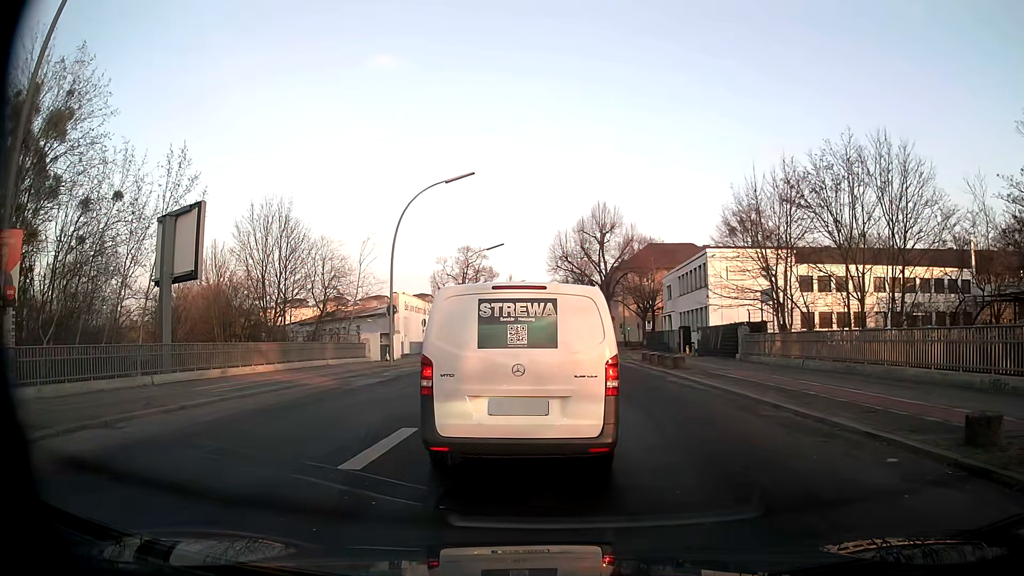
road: tertiary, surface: asphalt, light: Day
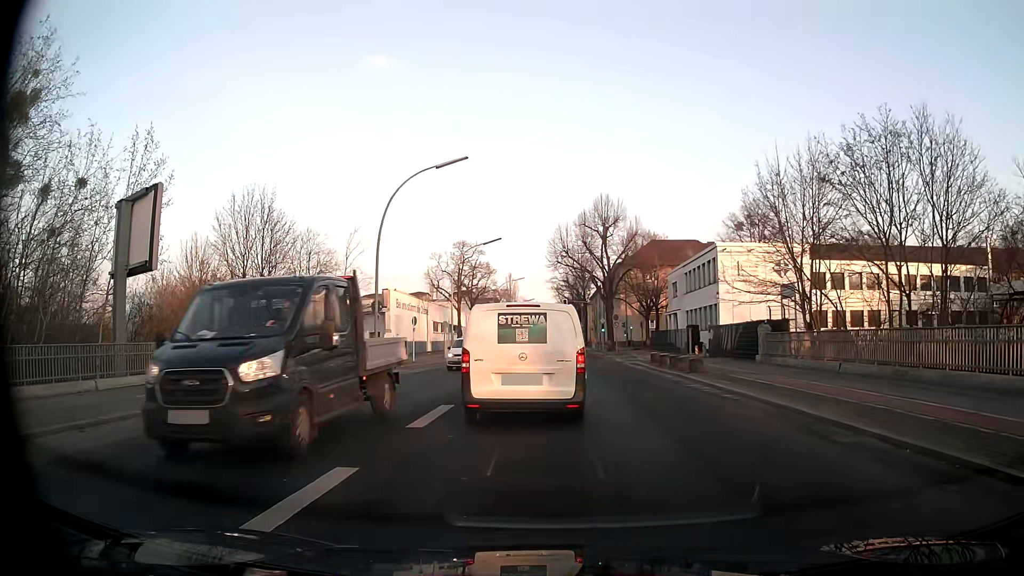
(+0.1, +3.4) m; +2°
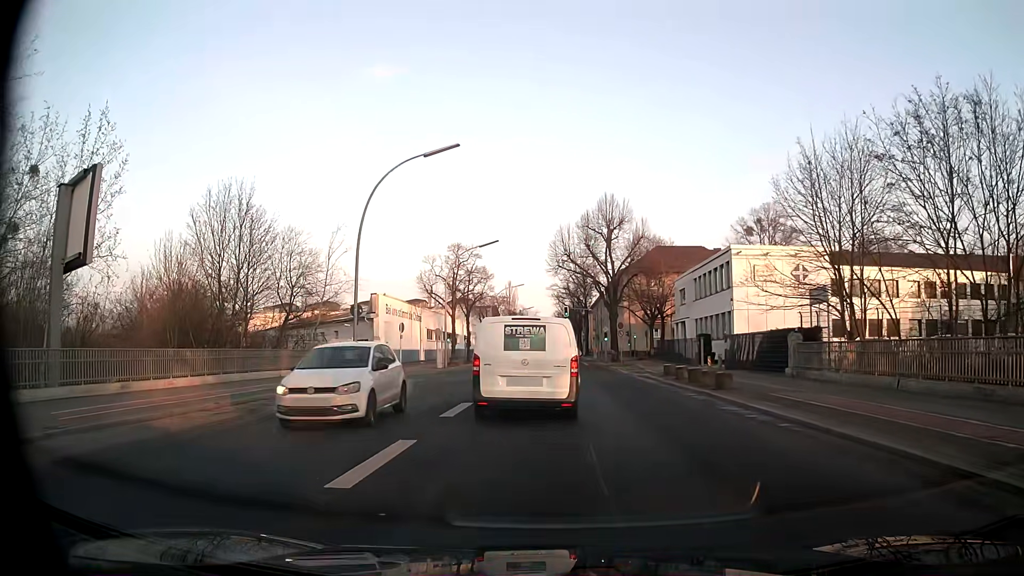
(0.0, +4.0) m; 0°
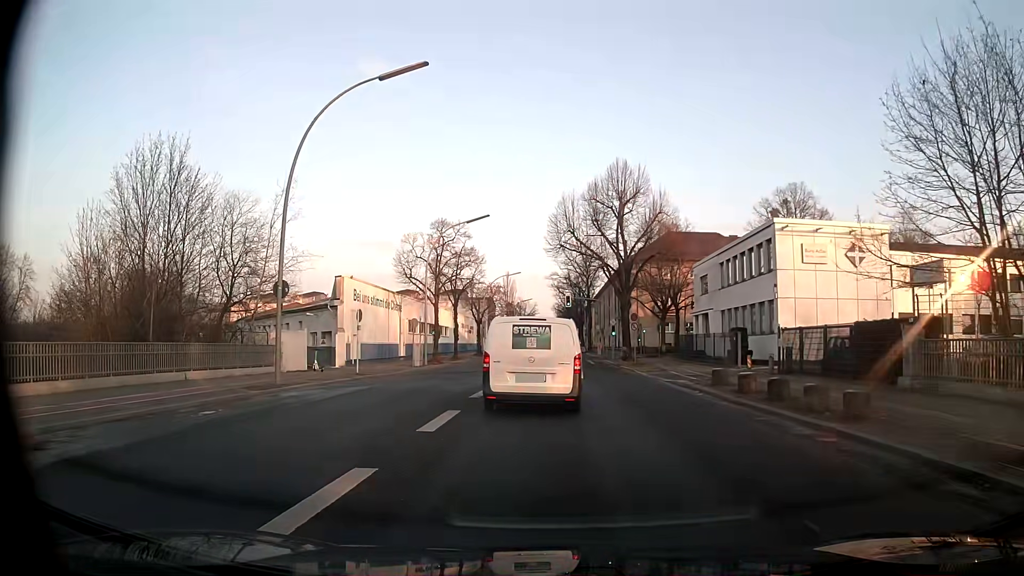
(+0.1, +9.1) m; +1°
(0, +10) (0, +20) (0, +30) (0, +40) (0, +50) (0, +60) (0, +70) (0, +80) (0, +90) (0, +100) m
